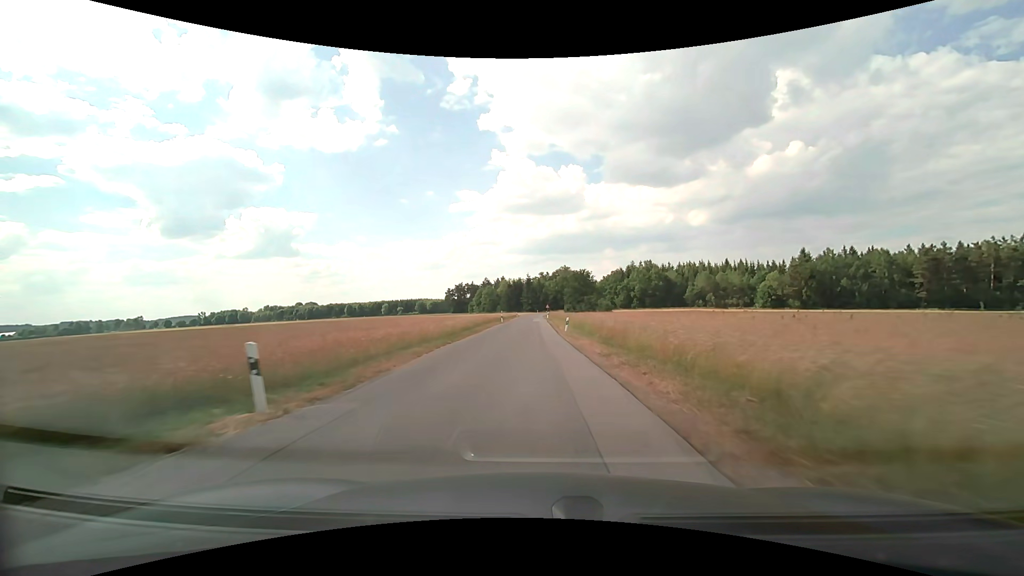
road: unclassified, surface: asphalt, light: Day
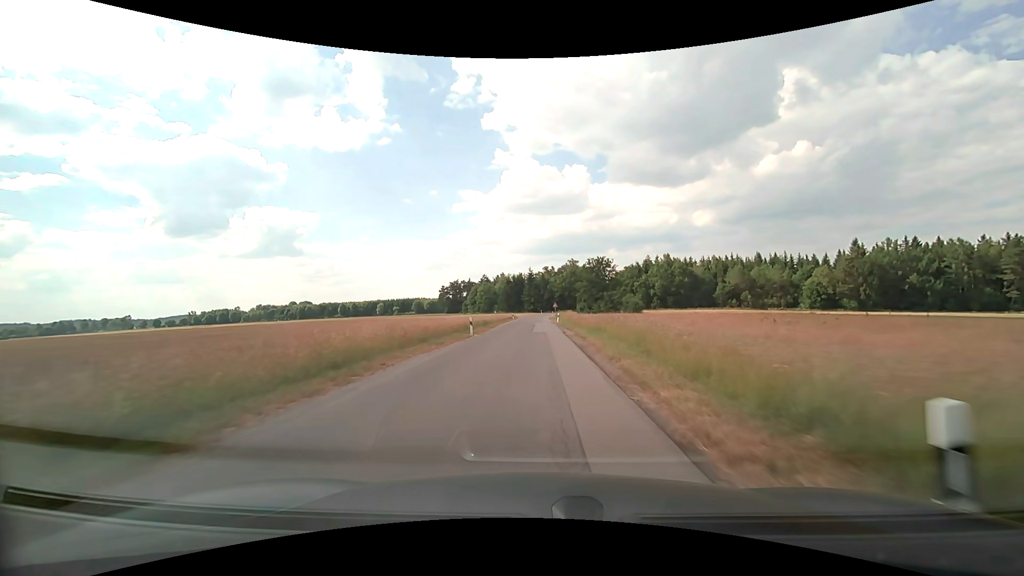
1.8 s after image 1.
(-0.2, +28.9) m; 0°
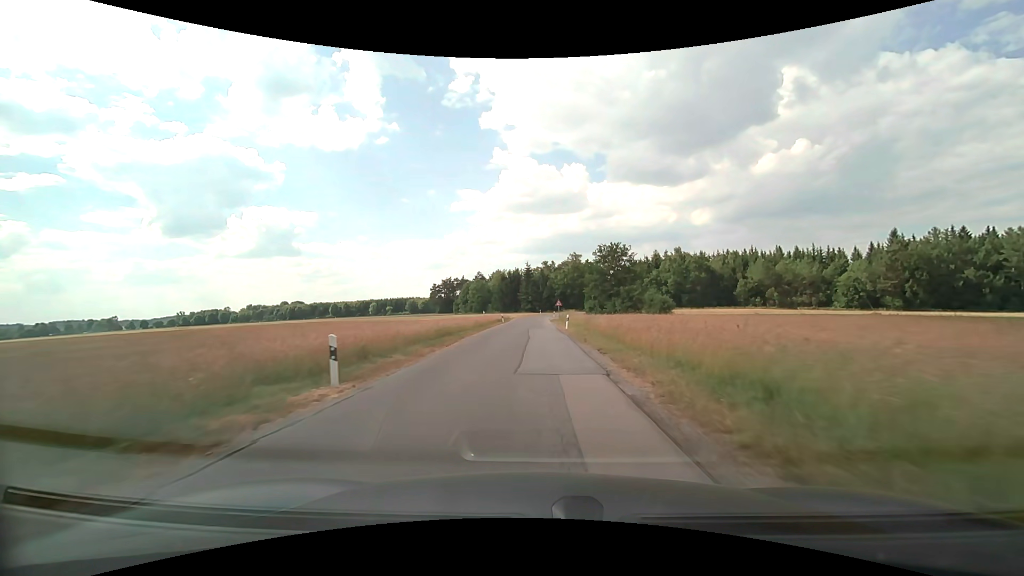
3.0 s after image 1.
(+0.1, +18.8) m; 0°
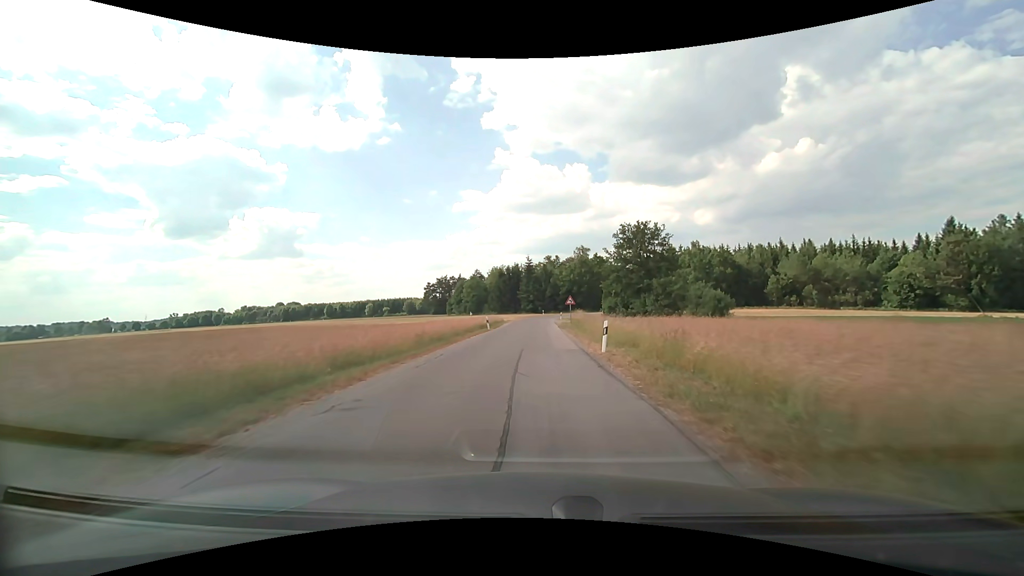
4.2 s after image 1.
(0.0, +18.3) m; 0°
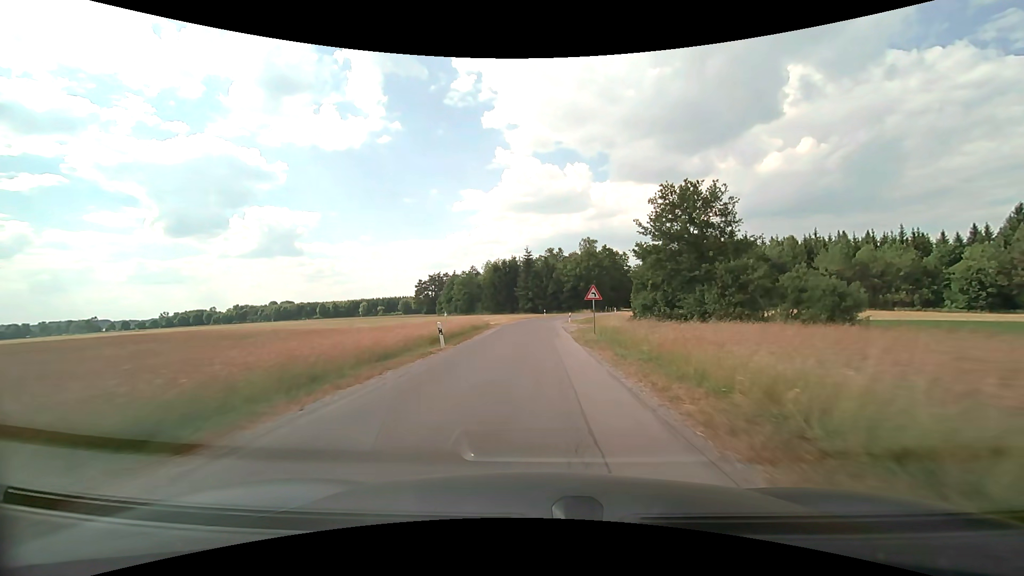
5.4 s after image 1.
(0.0, +17.8) m; 0°
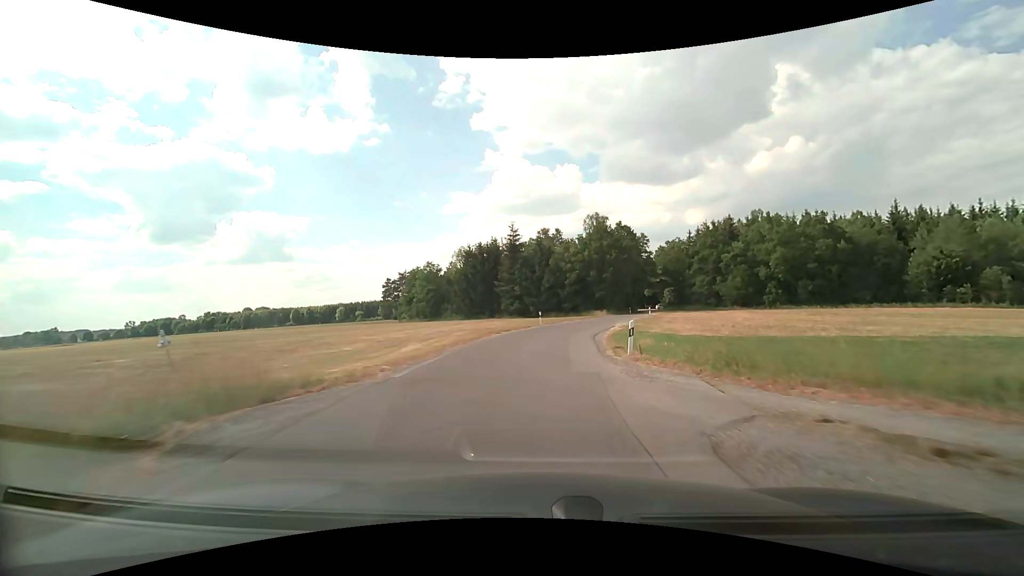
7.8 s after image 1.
(+0.2, +34.4) m; +1°
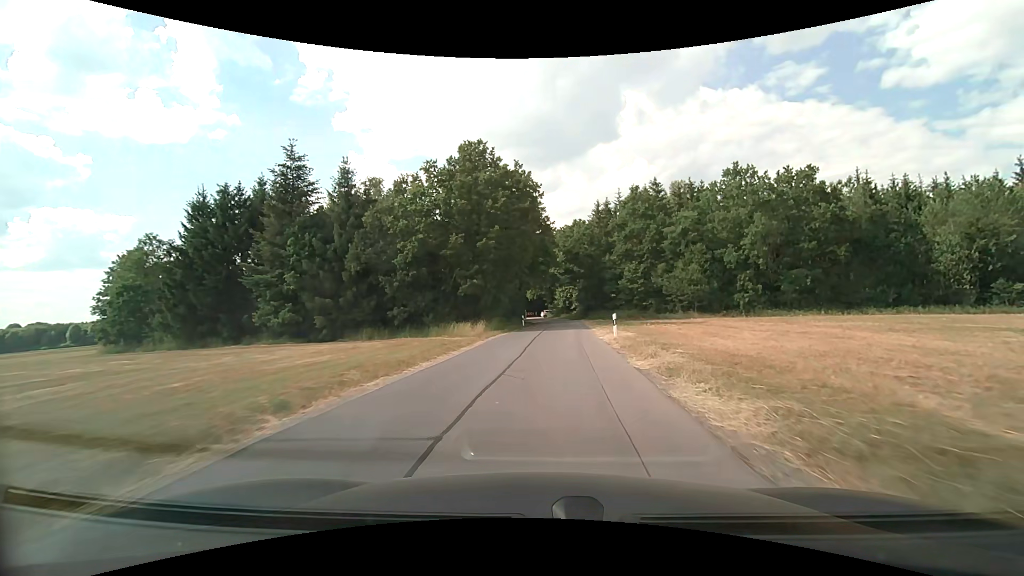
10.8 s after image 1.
(+4.1, +41.1) m; +15°
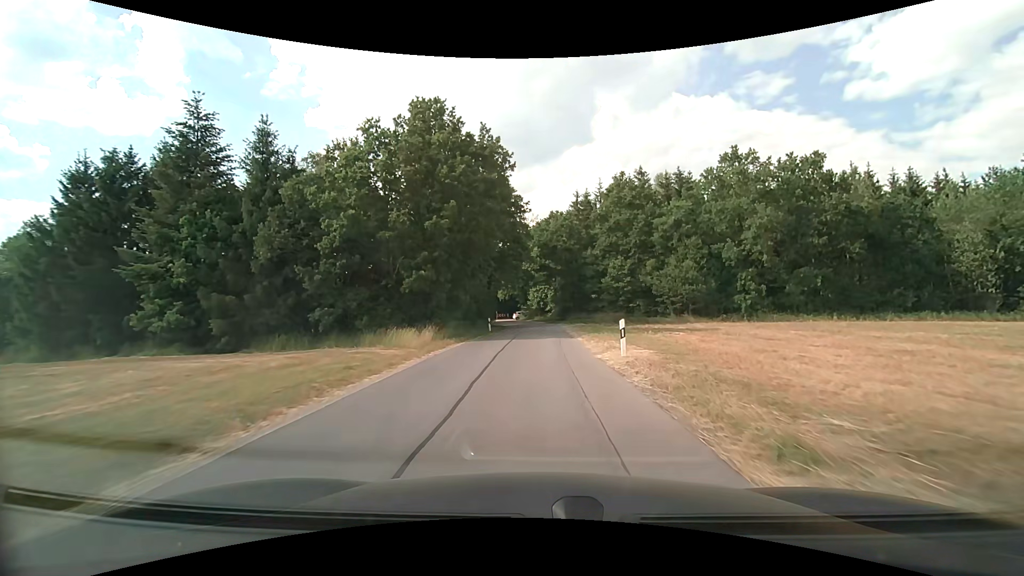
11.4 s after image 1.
(+0.2, +7.8) m; +3°
(0, +10) (0, +20) (+1, +30) (+1, +40) (+1, +50) (0, +60) (-1, +70) (-3, +80) (-7, +89) (-13, +96) m
